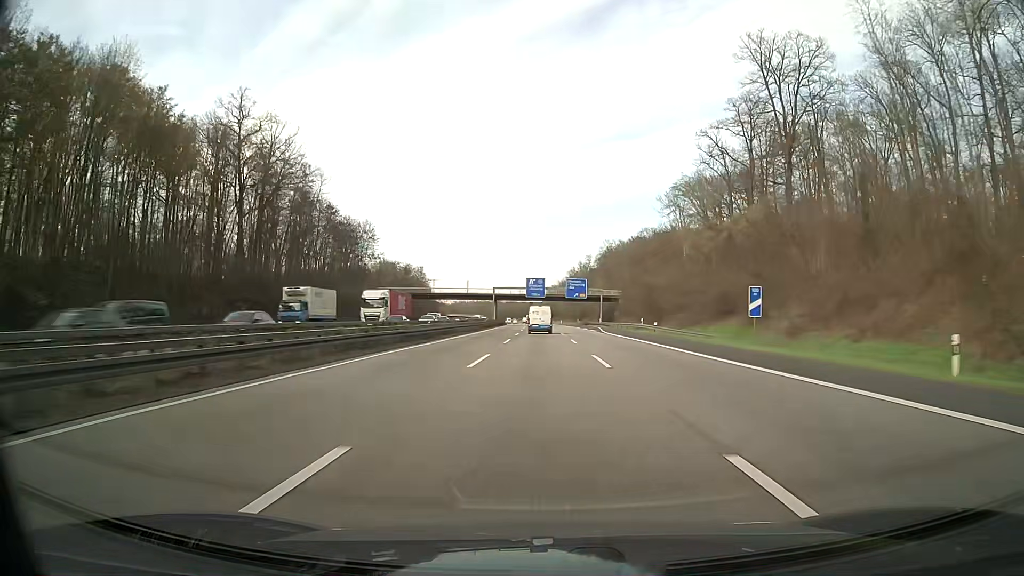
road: motorway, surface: asphalt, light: Day
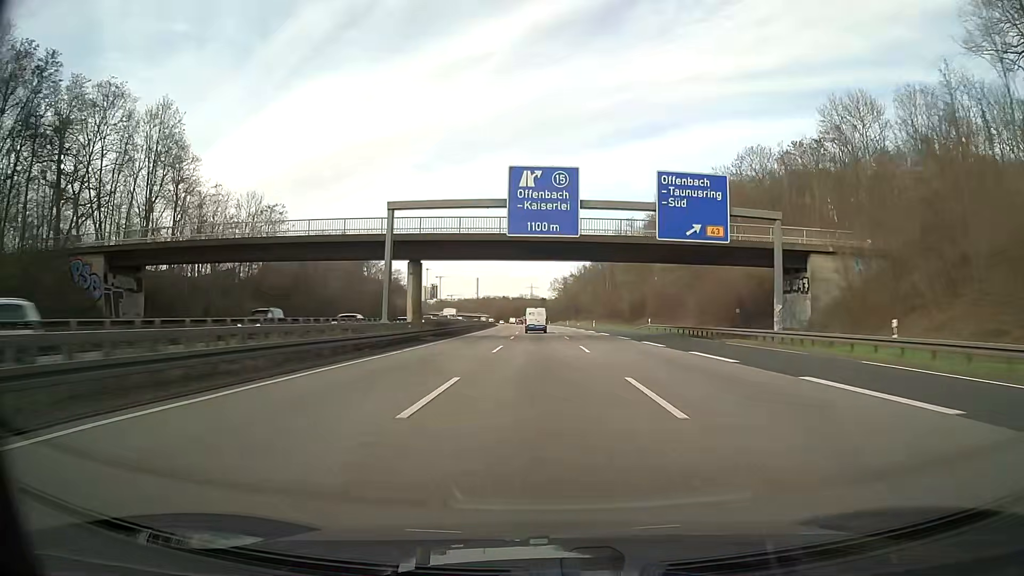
(-0.4, +97.6) m; -1°
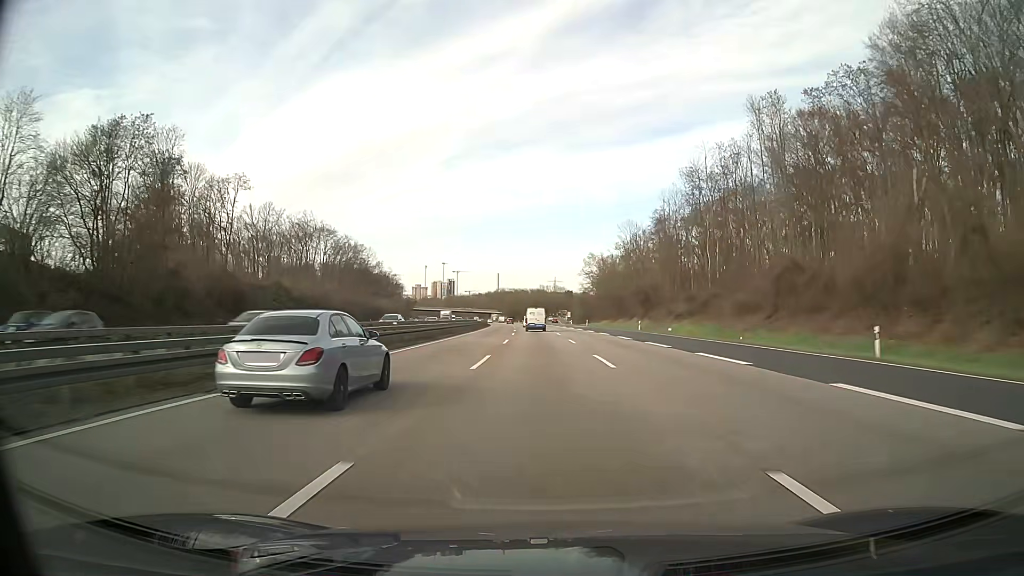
(-1.4, +97.6) m; -2°
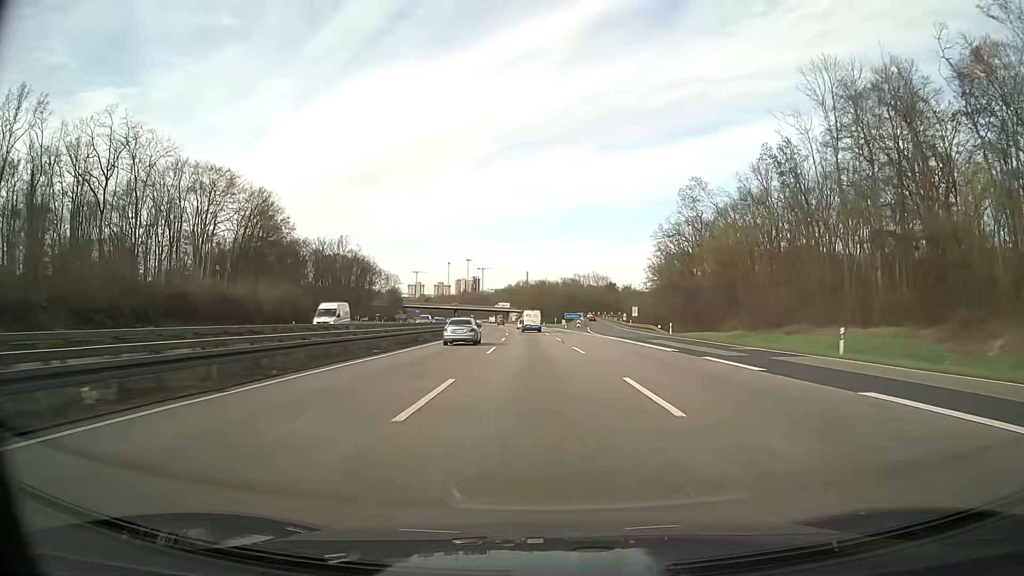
(-2.0, +97.1) m; -2°
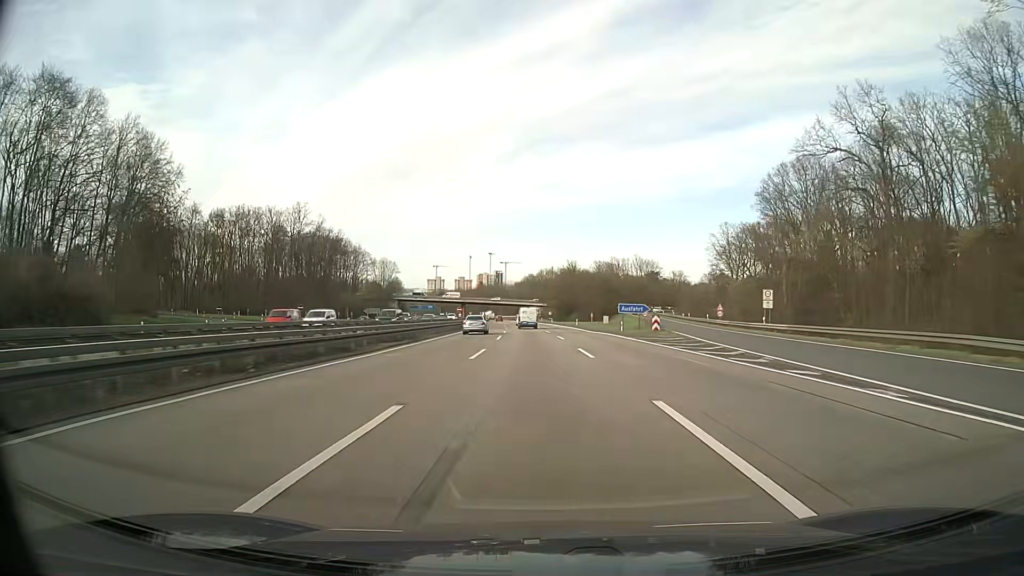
(-1.0, +58.1) m; -2°
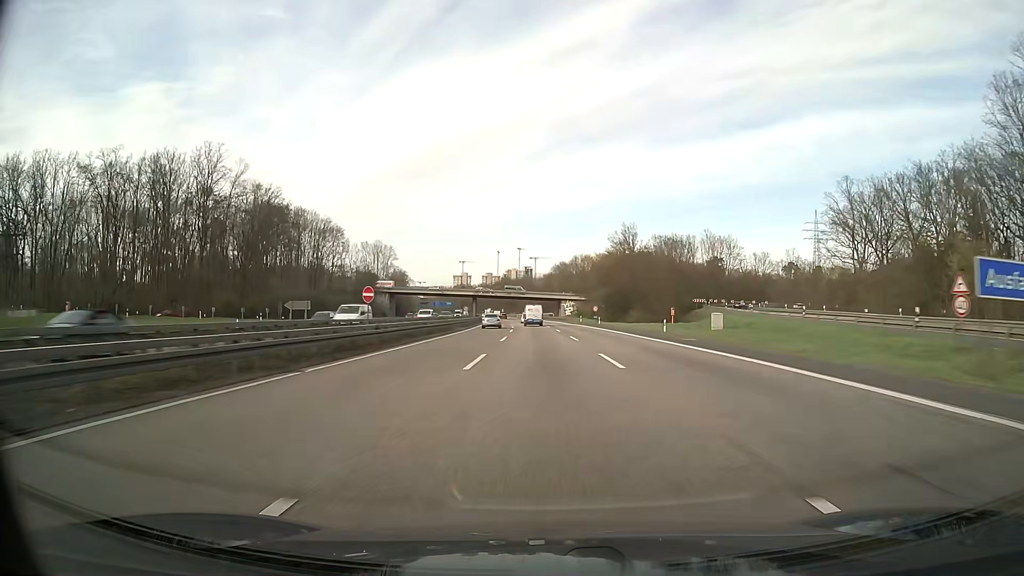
(-1.4, +58.1) m; -3°
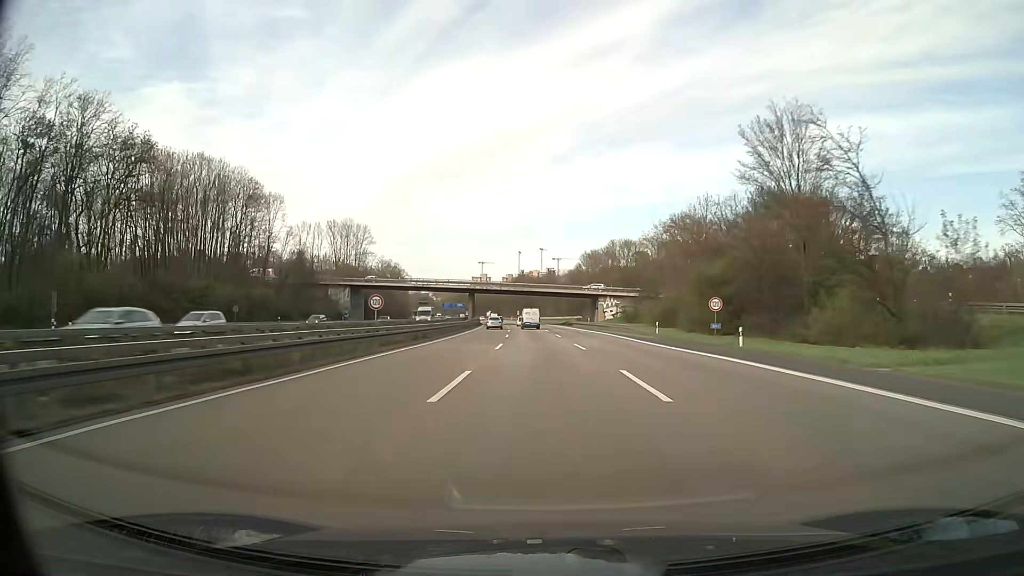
(-0.9, +58.2) m; -2°
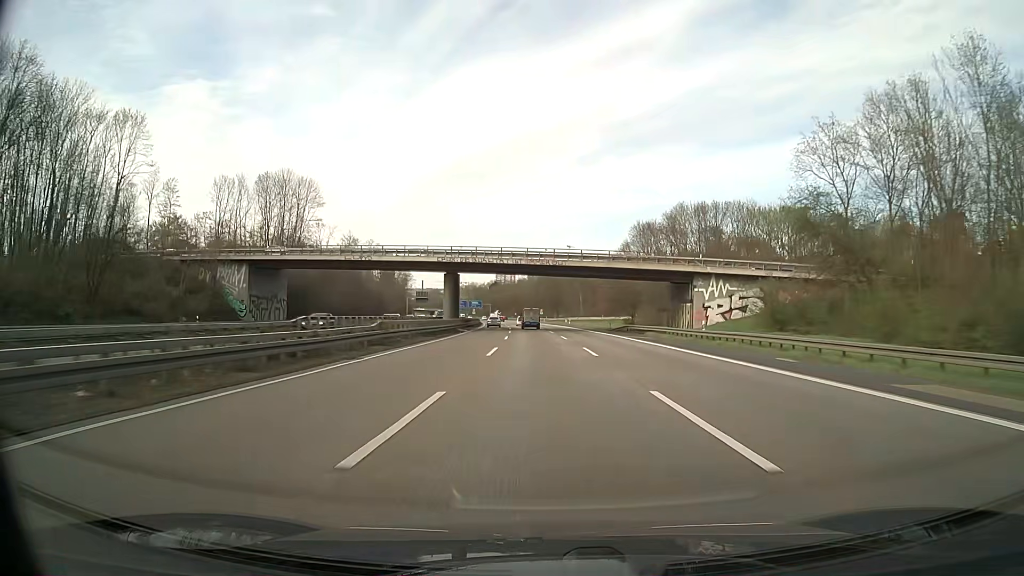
(-1.2, +58.1) m; -2°
(0, +10) (0, +20) (0, +30) (-1, +40) (-1, +50) (-1, +60) (-2, +70) (-2, +80) (-3, +90) (-3, +100) m
